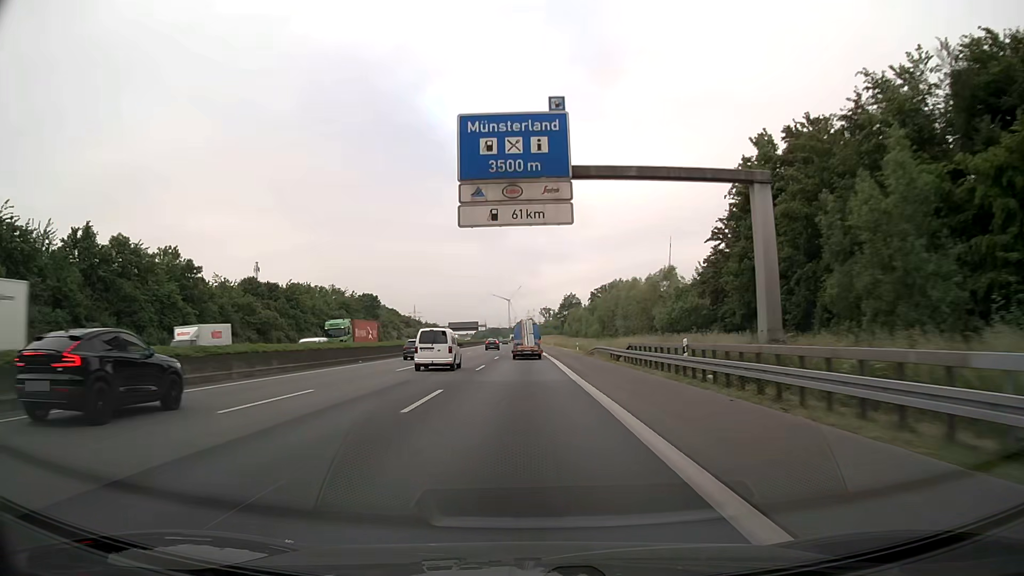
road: motorway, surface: asphalt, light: Day
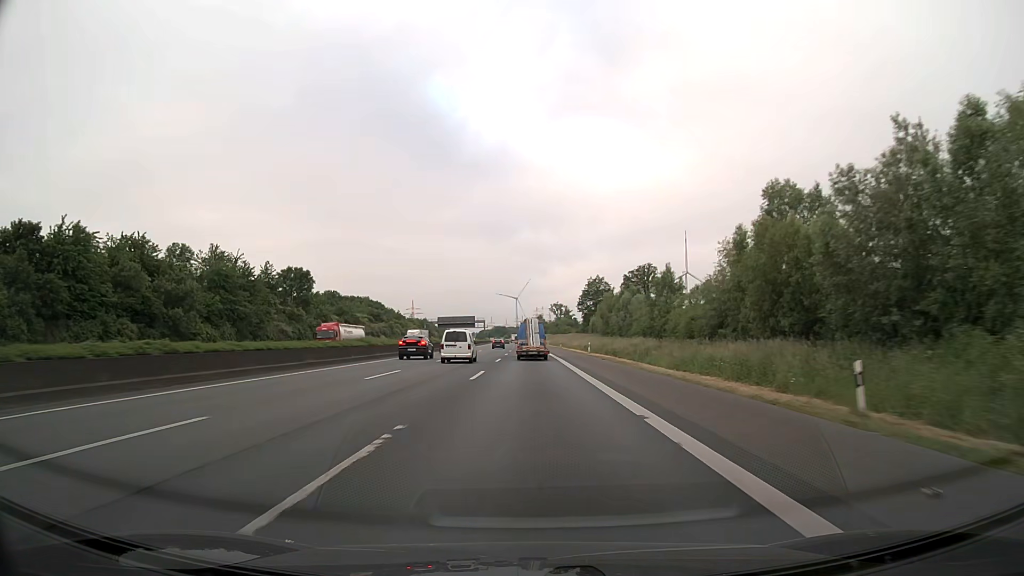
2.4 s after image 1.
(-0.6, +61.6) m; -1°
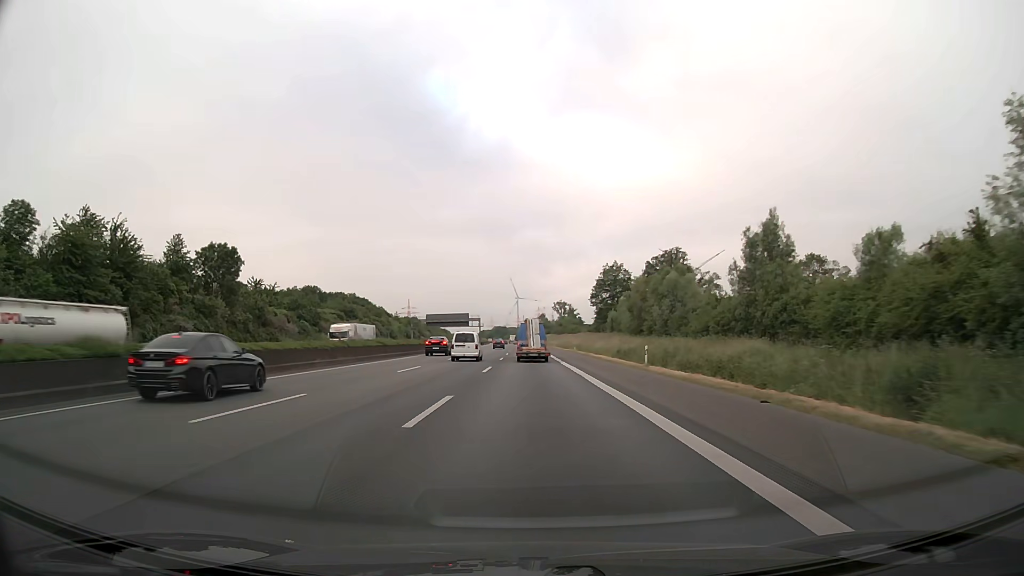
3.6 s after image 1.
(0.0, +30.6) m; 0°
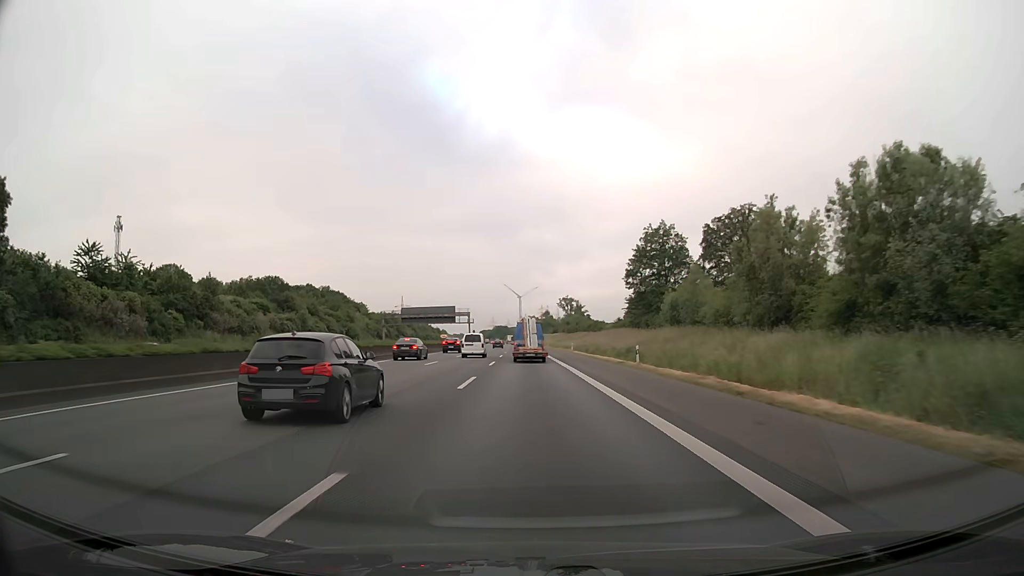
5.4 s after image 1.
(0.0, +45.5) m; 0°
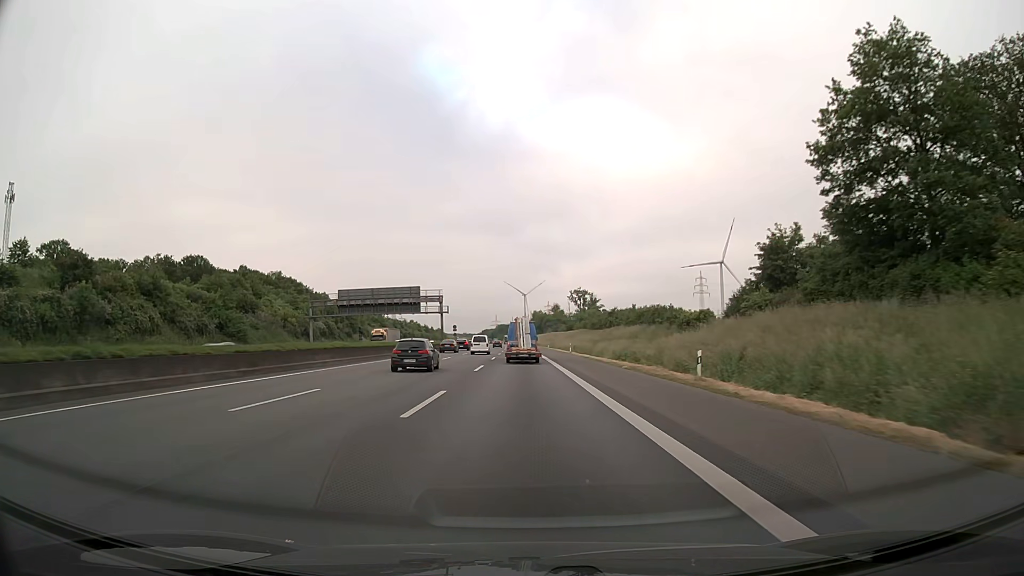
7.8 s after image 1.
(-0.2, +60.2) m; 0°
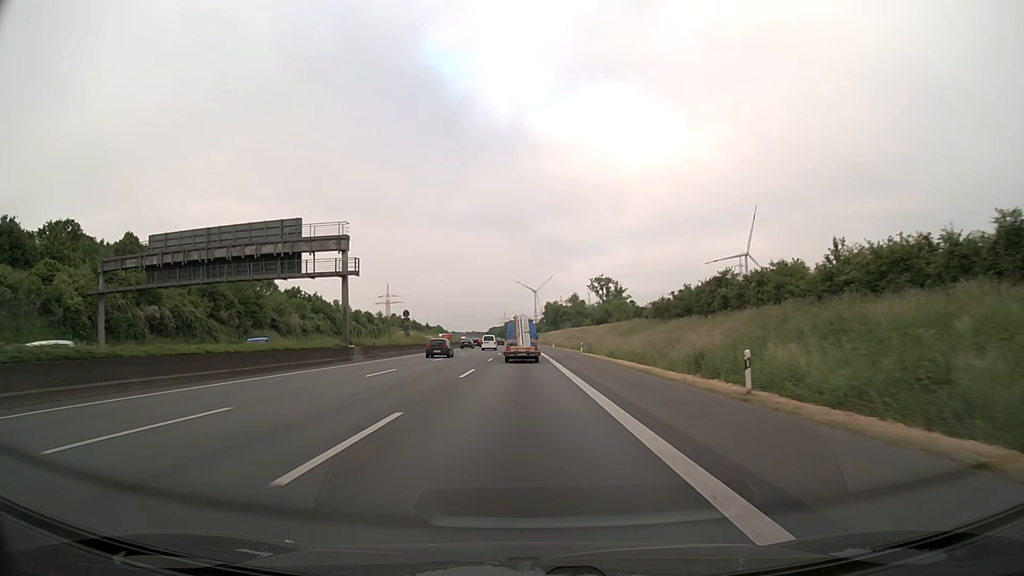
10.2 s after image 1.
(-0.4, +59.8) m; -1°
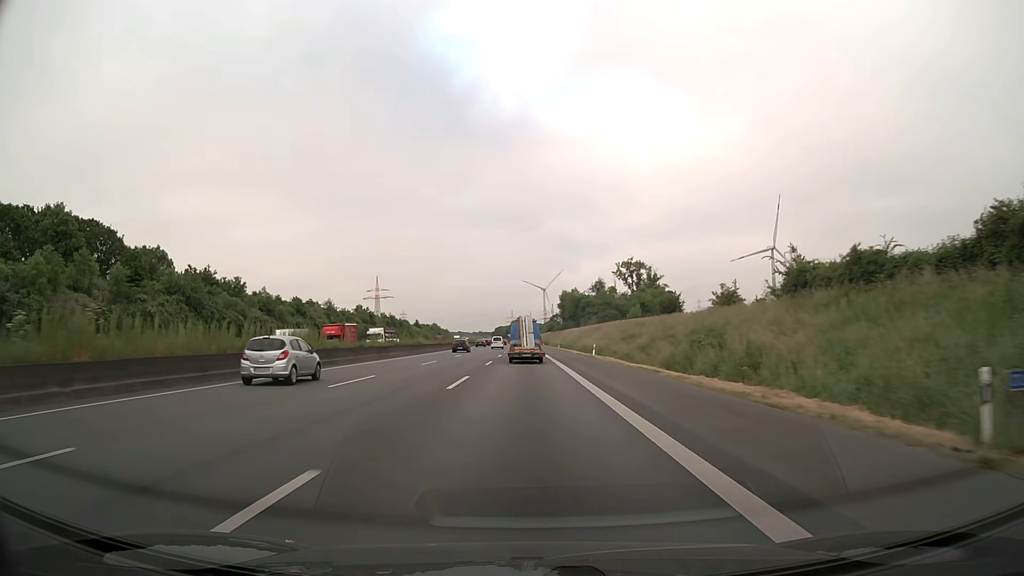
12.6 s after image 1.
(-0.5, +59.6) m; -1°
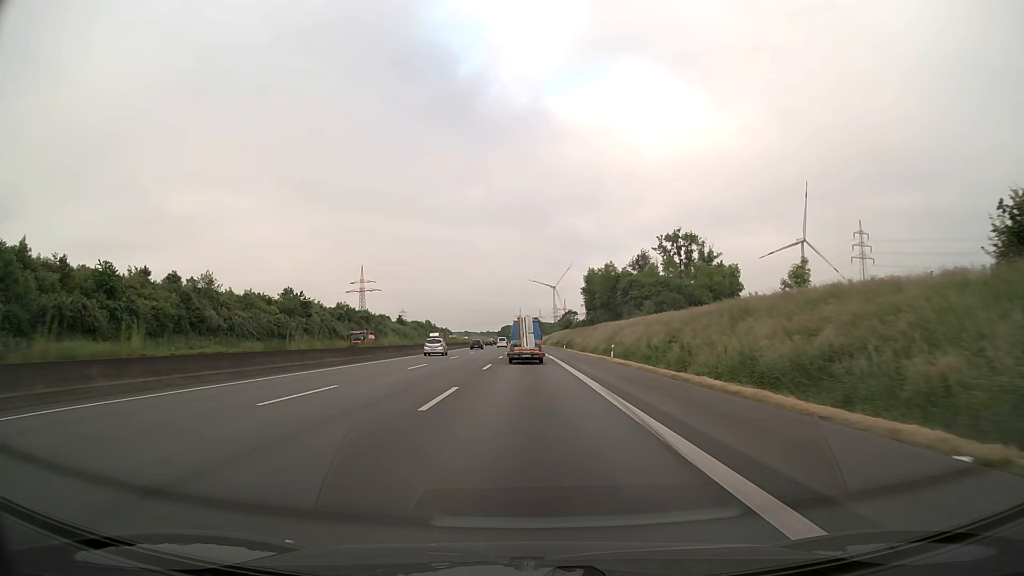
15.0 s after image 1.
(-0.4, +59.6) m; -1°
(0, +10) (0, +20) (0, +30) (0, +40) (0, +50) (0, +60) (0, +70) (-1, +80) (-1, +90) (-1, +100) m
